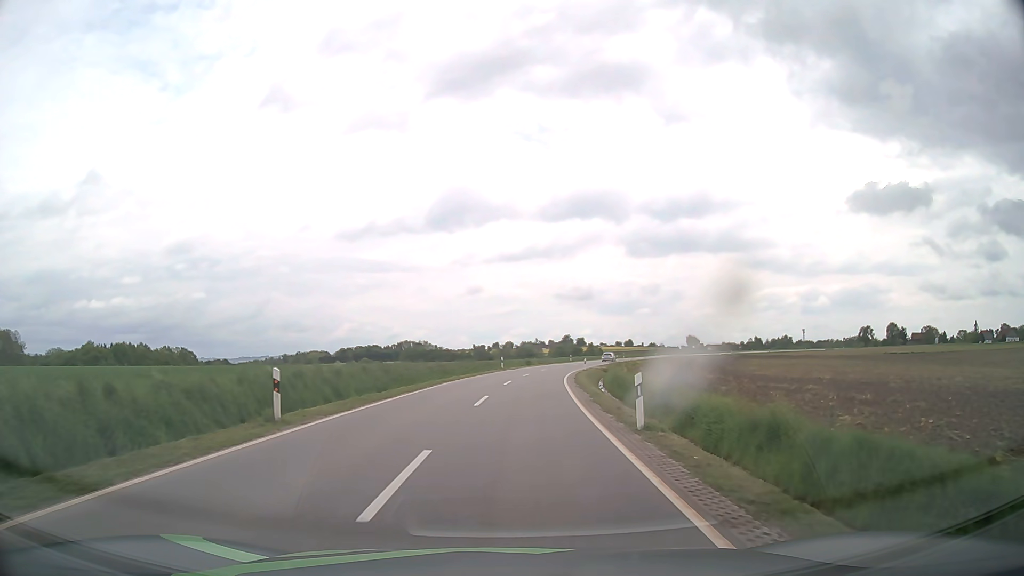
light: Day
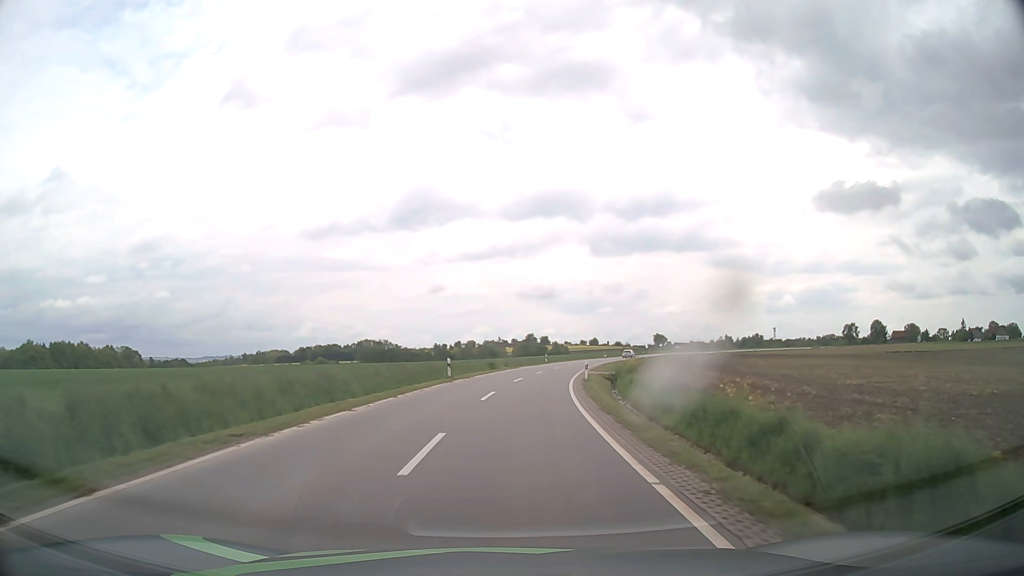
(+0.6, +22.7) m; +3°
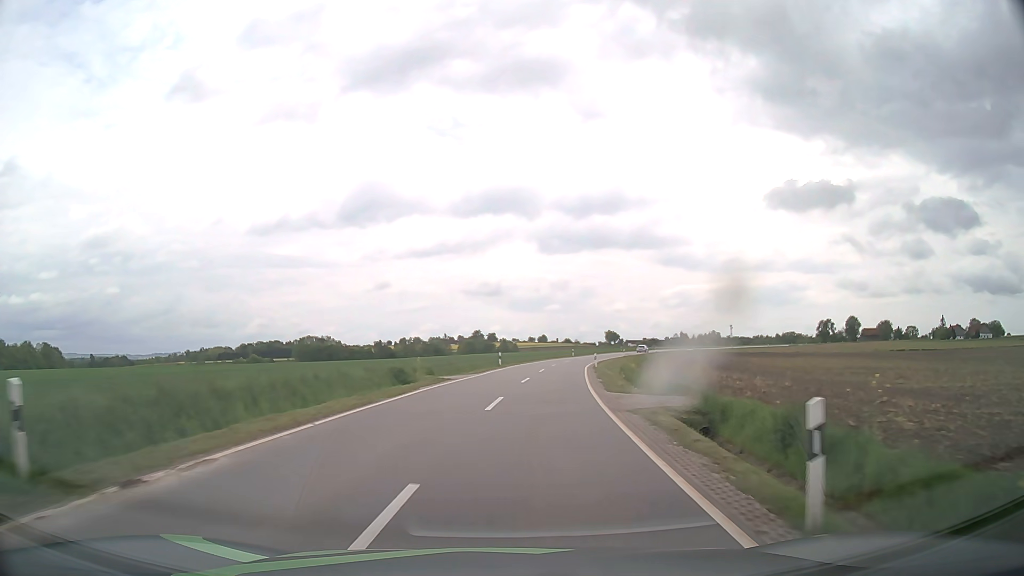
(+1.1, +29.3) m; +4°
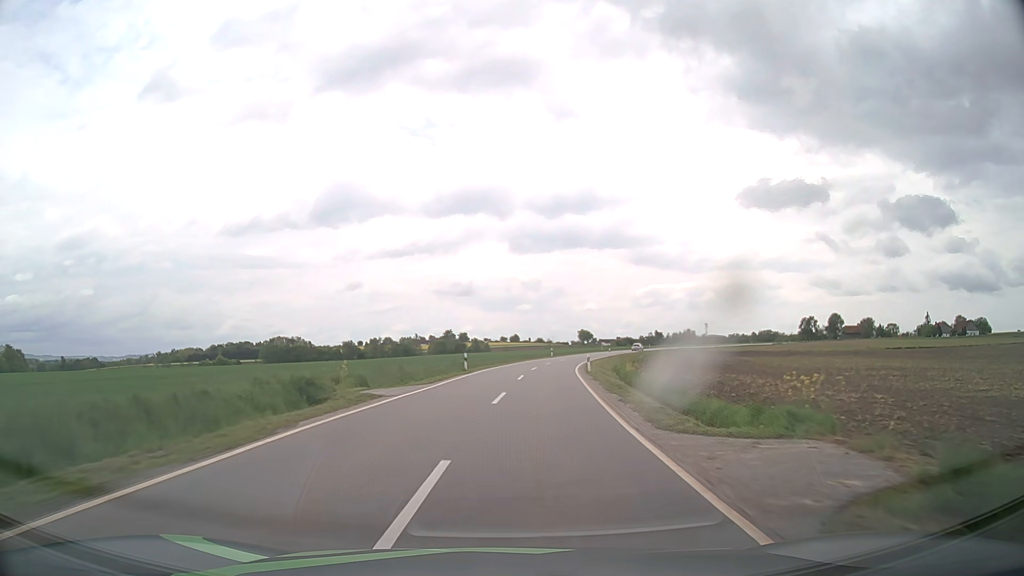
(+0.2, +10.9) m; +2°
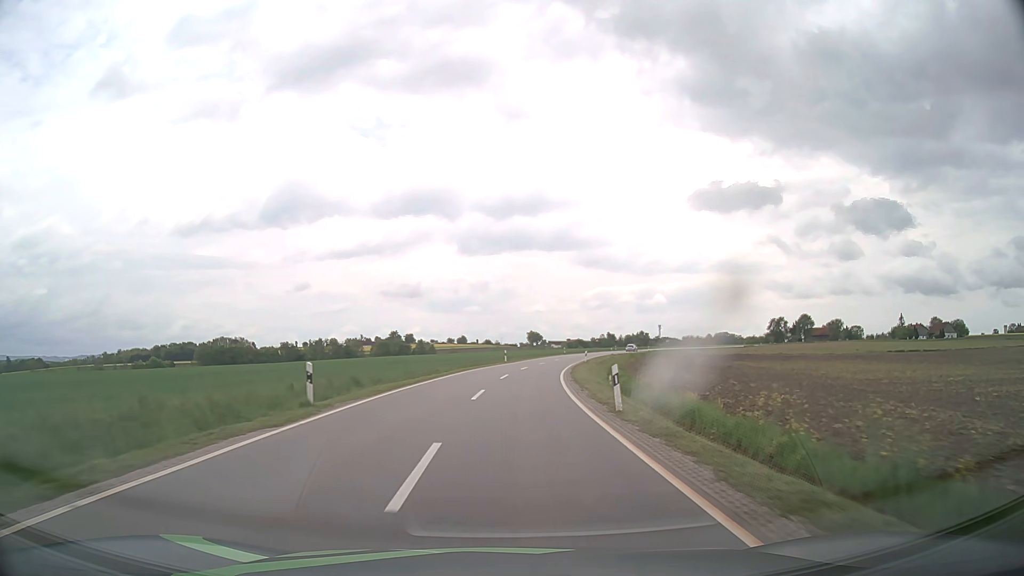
(+1.0, +23.0) m; +4°
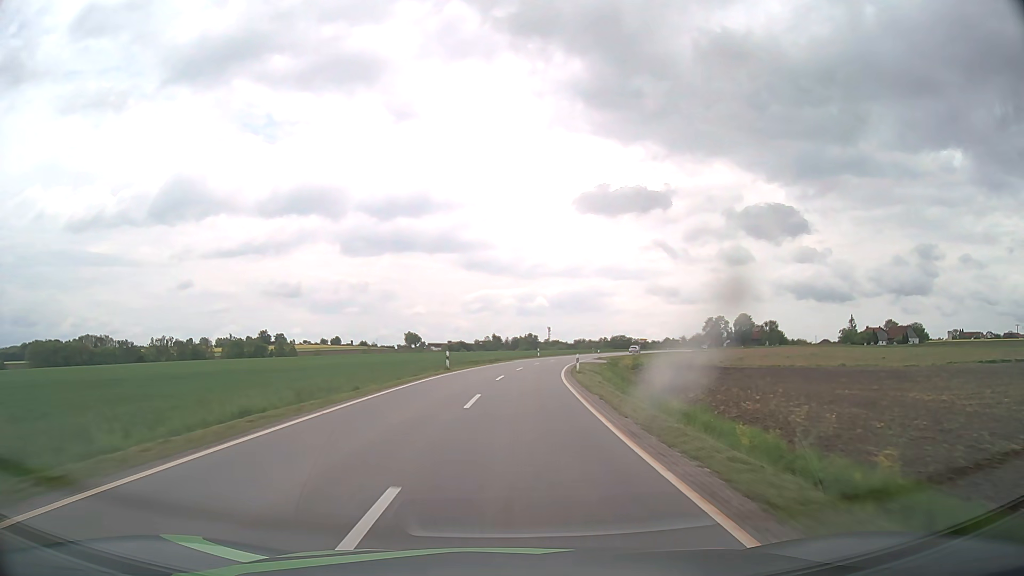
(+5.3, +64.0) m; +10°
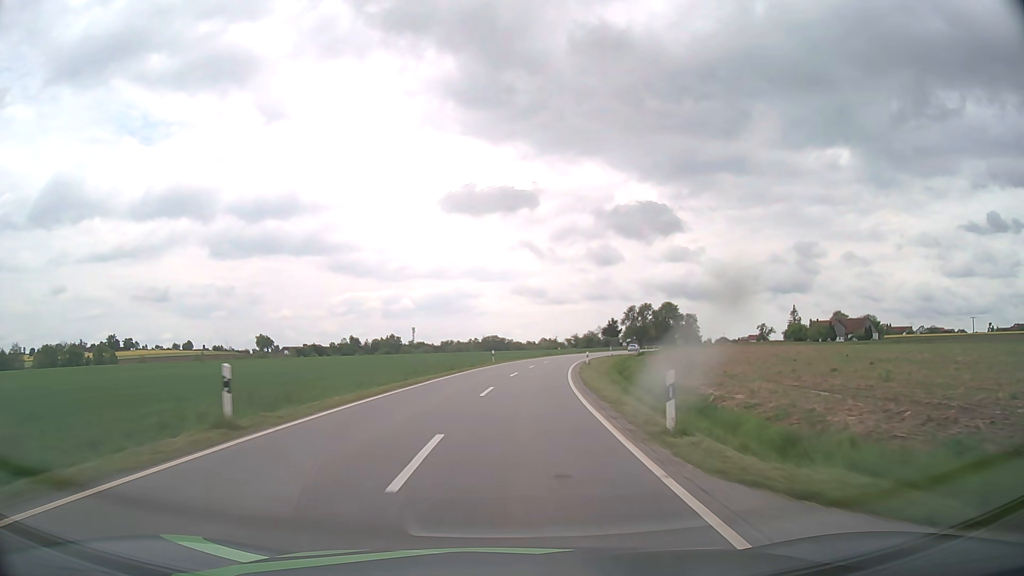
(+6.2, +68.8) m; +11°
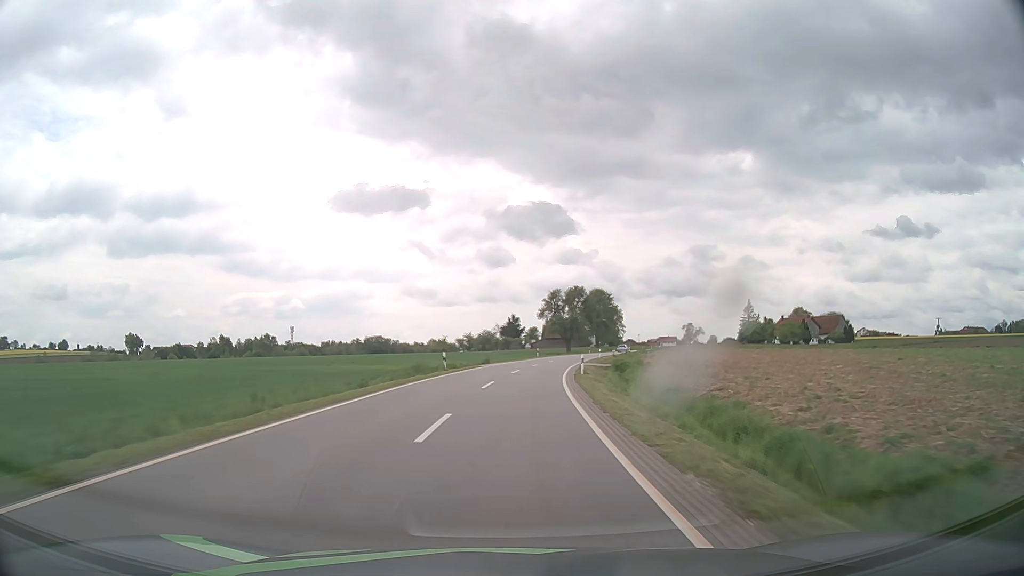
(+4.9, +57.4) m; +9°
(0, +10) (+1, +20) (+1, +30) (+2, +40) (+3, +50) (+5, +60) (+7, +70) (+9, +79) (+11, +89) (+14, +99) m
